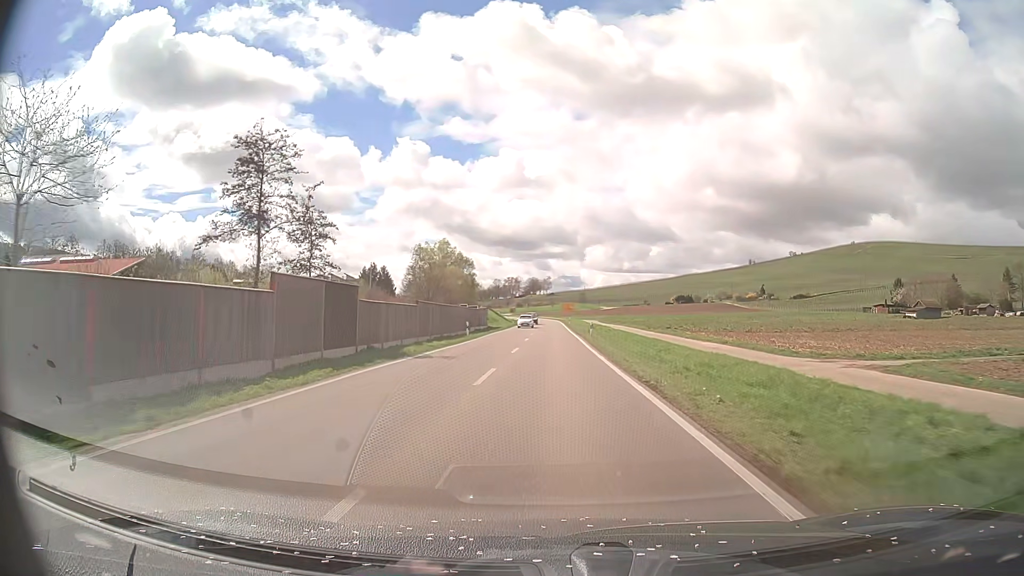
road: primary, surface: asphalt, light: Day
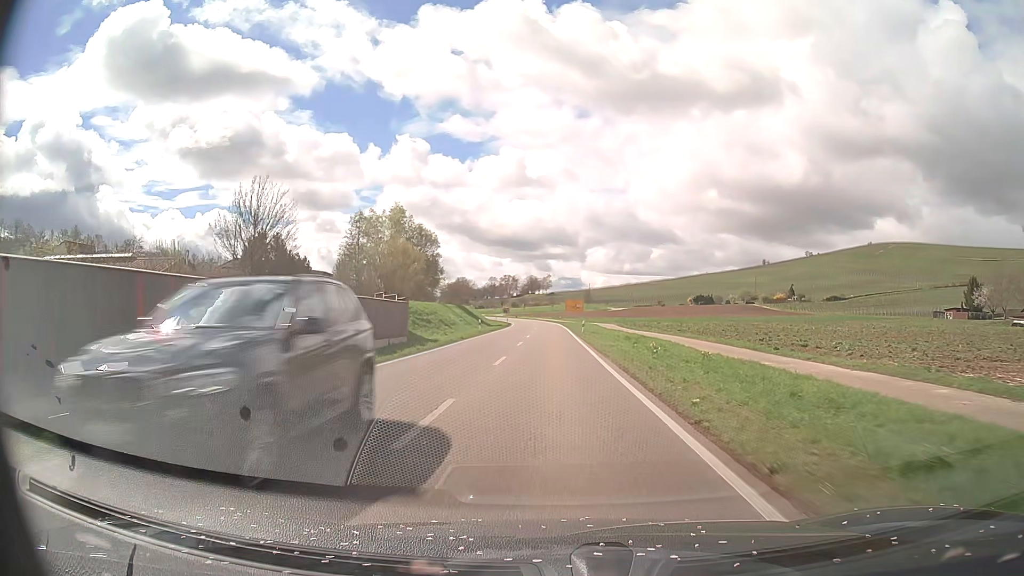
(+0.1, +42.3) m; 0°
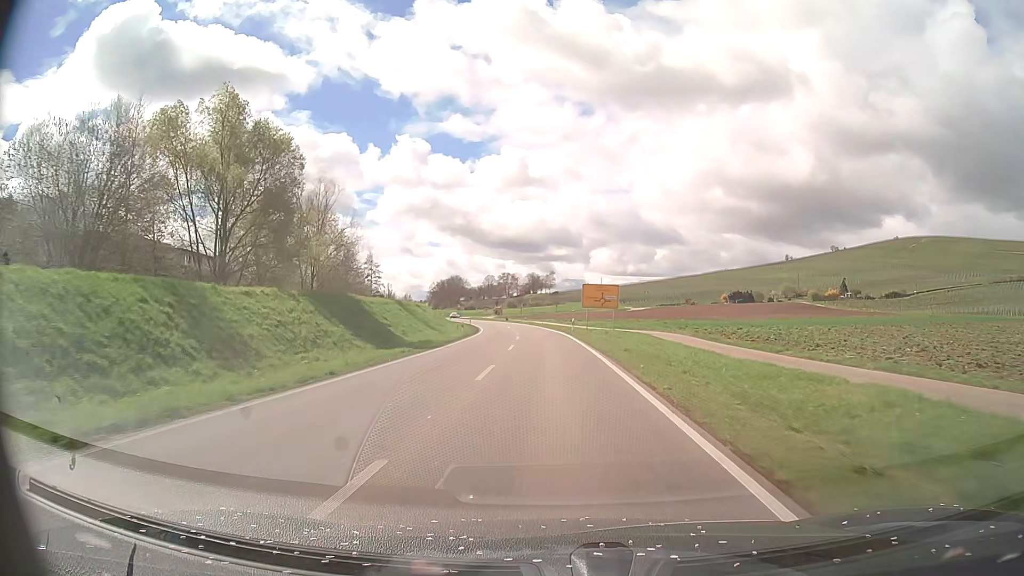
(0.0, +52.8) m; 0°
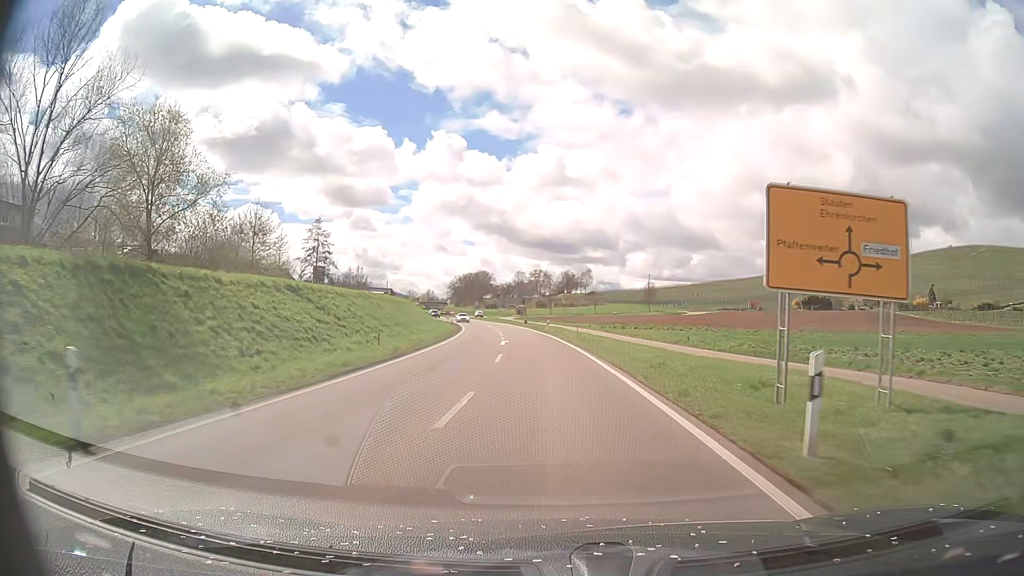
(-0.7, +42.1) m; -3°
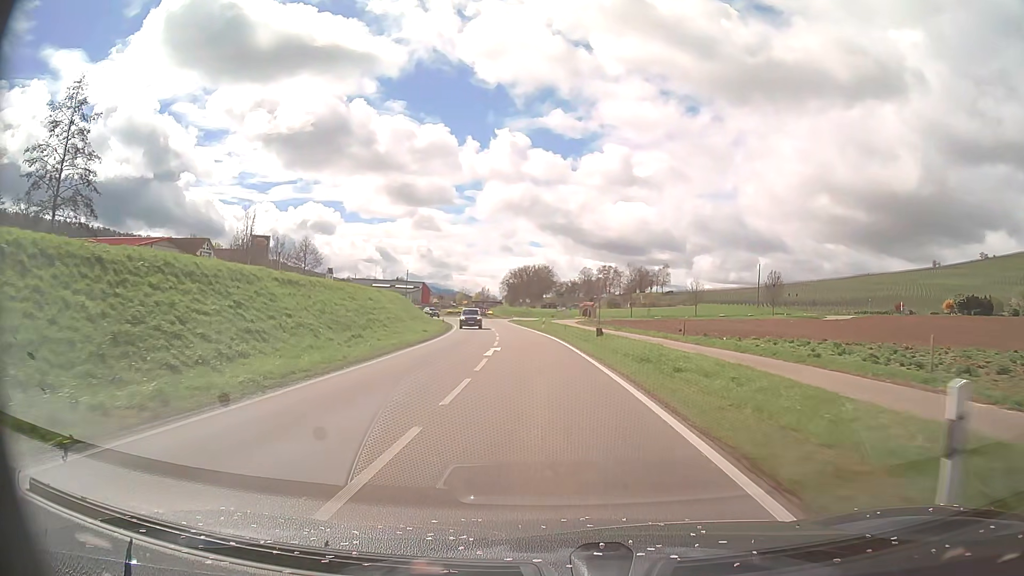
(-2.5, +52.8) m; -6°
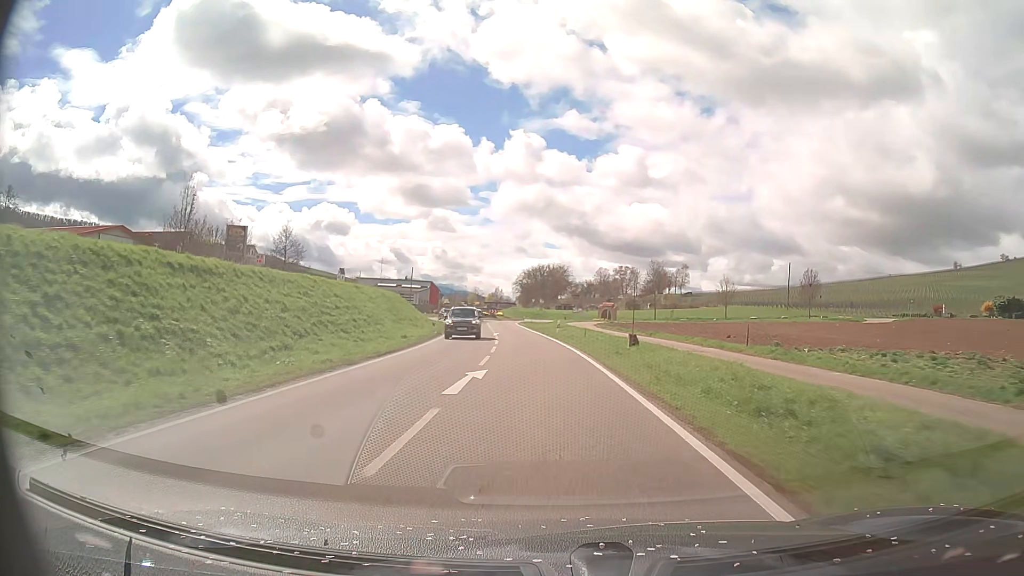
(-0.1, +10.5) m; -1°
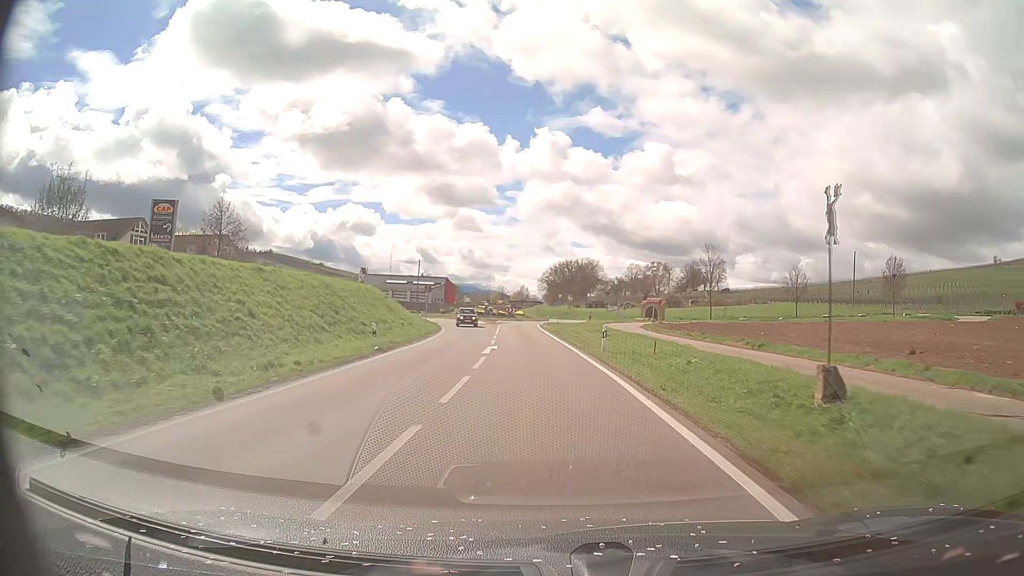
(-0.4, +19.7) m; -2°
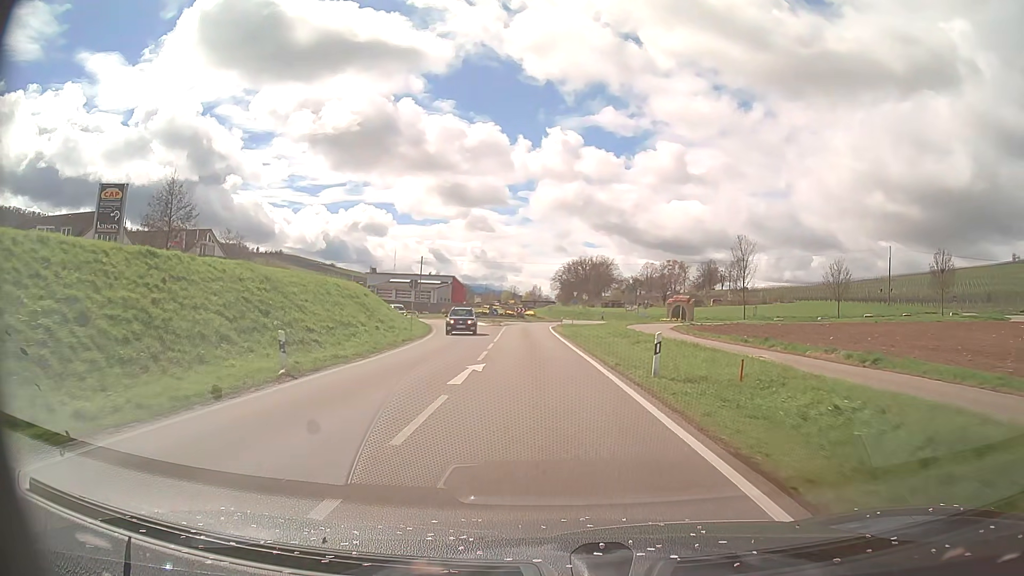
(-0.1, +9.3) m; -1°
(0, +10) (0, +20) (-1, +30) (-1, +40) (-2, +50) (-2, +60) (-1, +70) (+2, +79) (+4, +89) (0, +98) m
